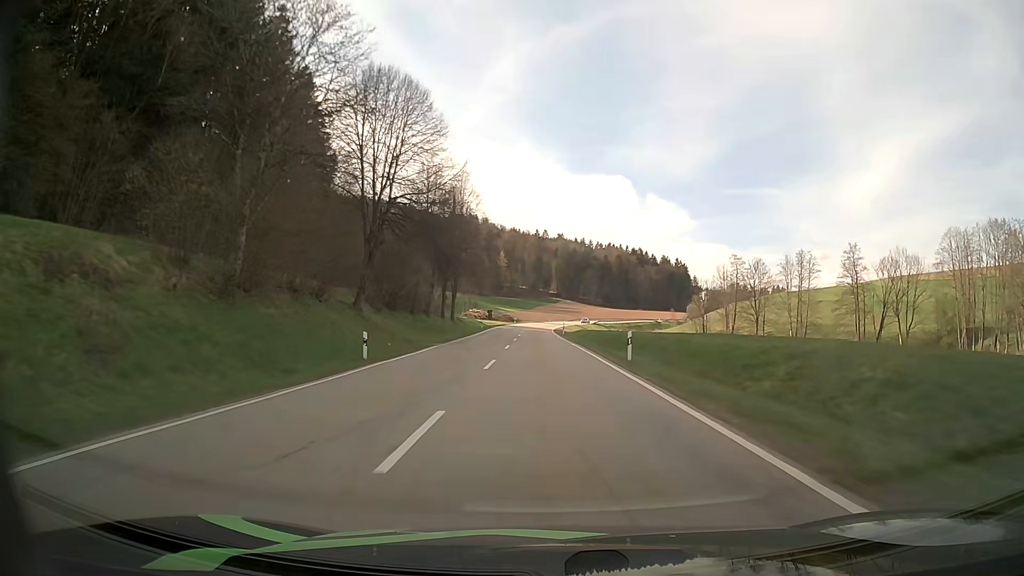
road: secondary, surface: asphalt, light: Day
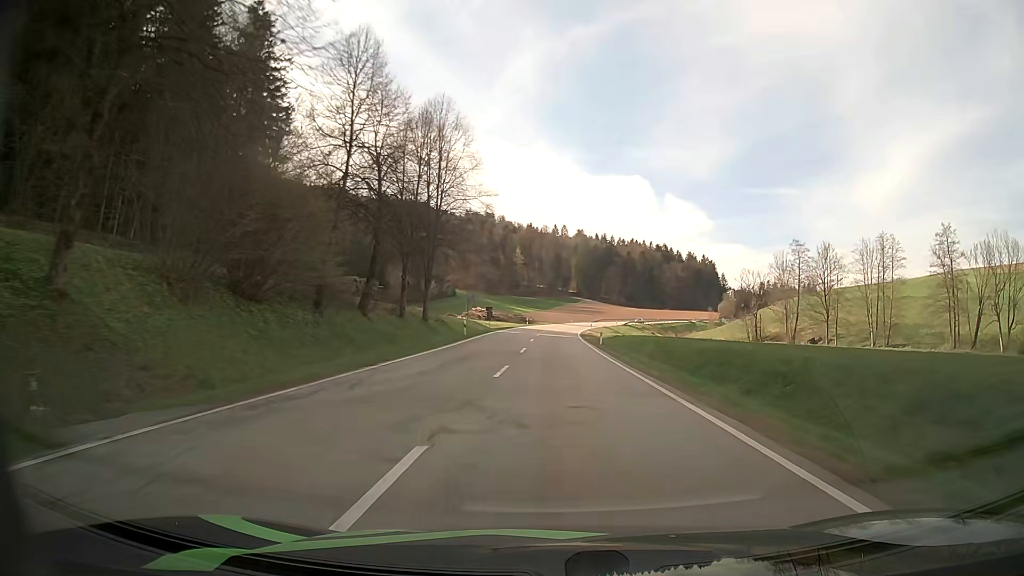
(-0.6, +28.7) m; -2°
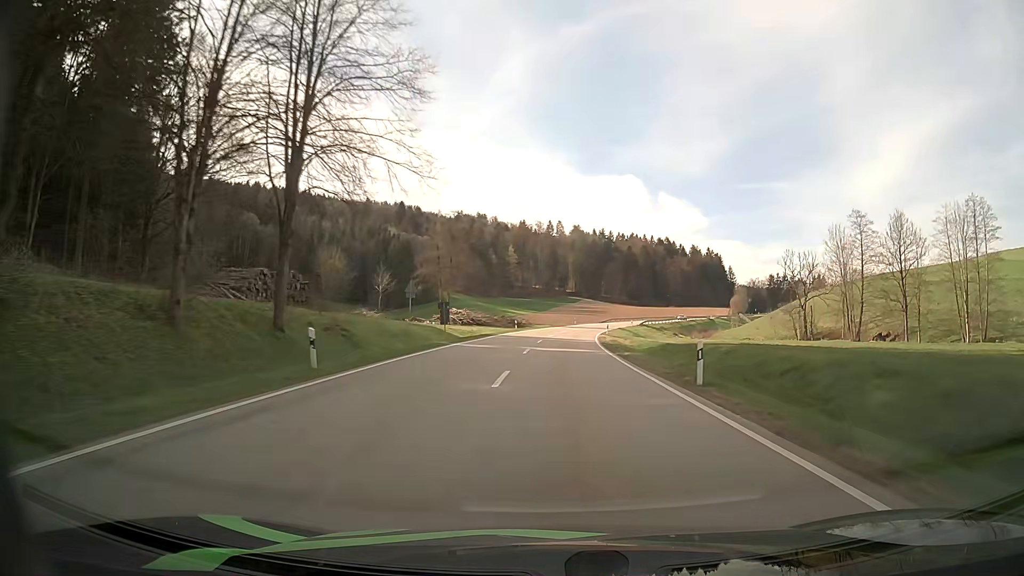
(0.0, +28.4) m; 0°
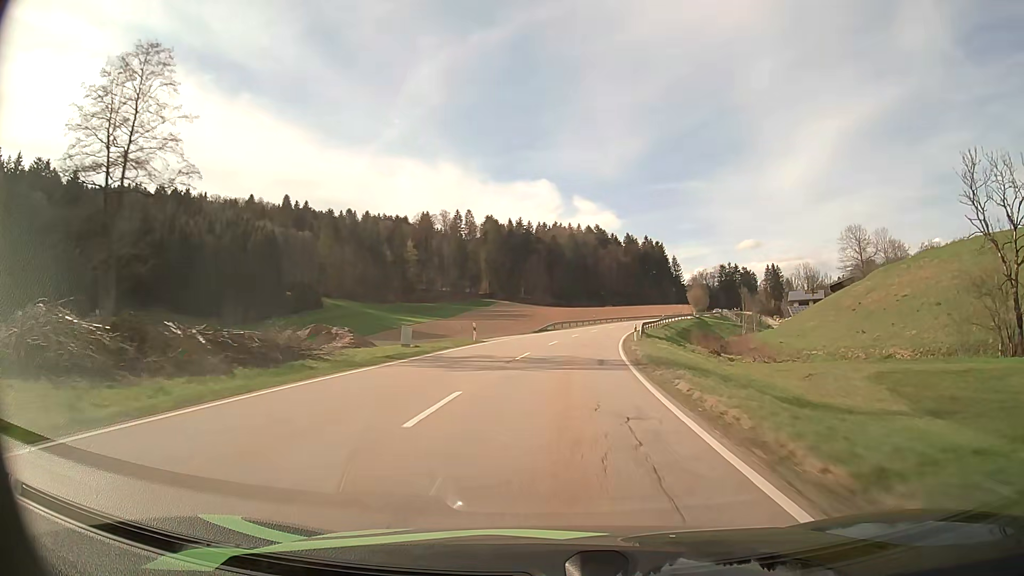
(+3.6, +69.5) m; +7°
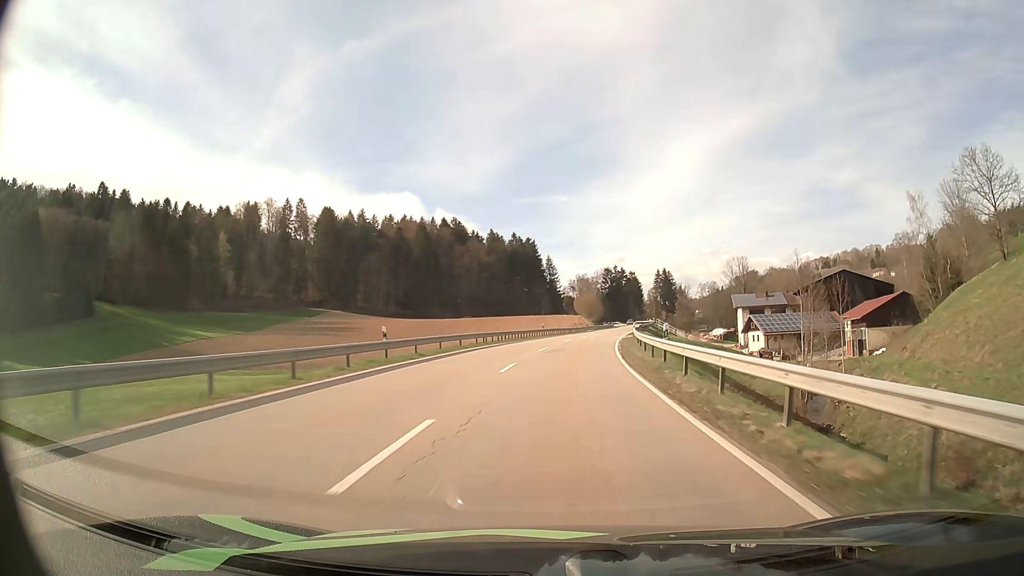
(+7.2, +67.8) m; +12°
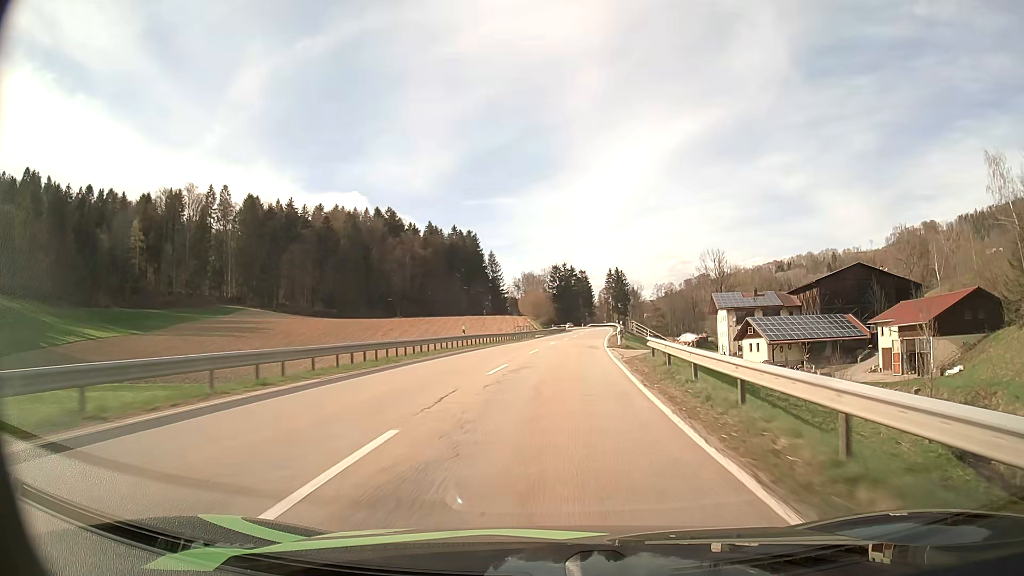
(+1.1, +27.3) m; +5°
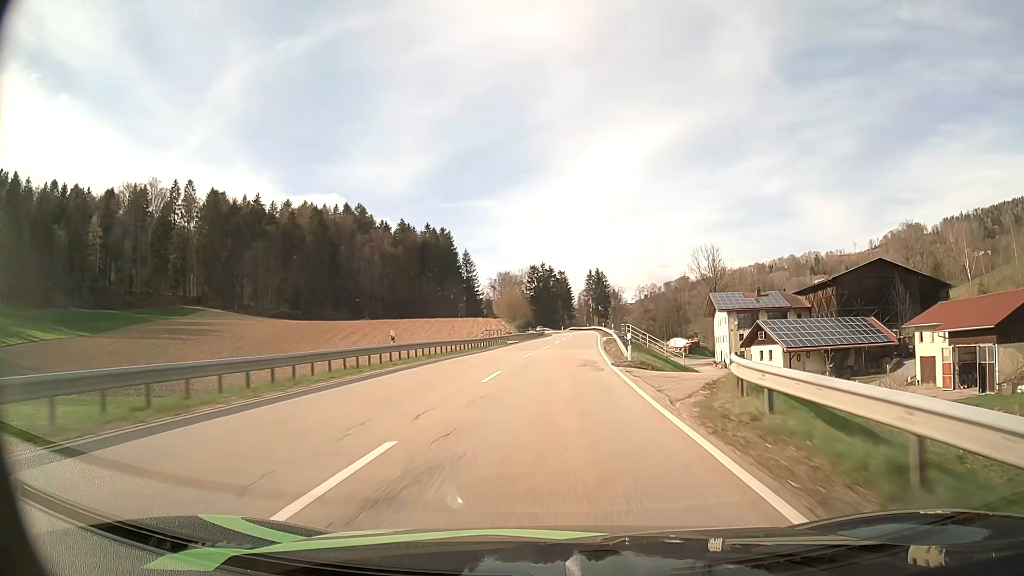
(+0.2, +13.6) m; +2°
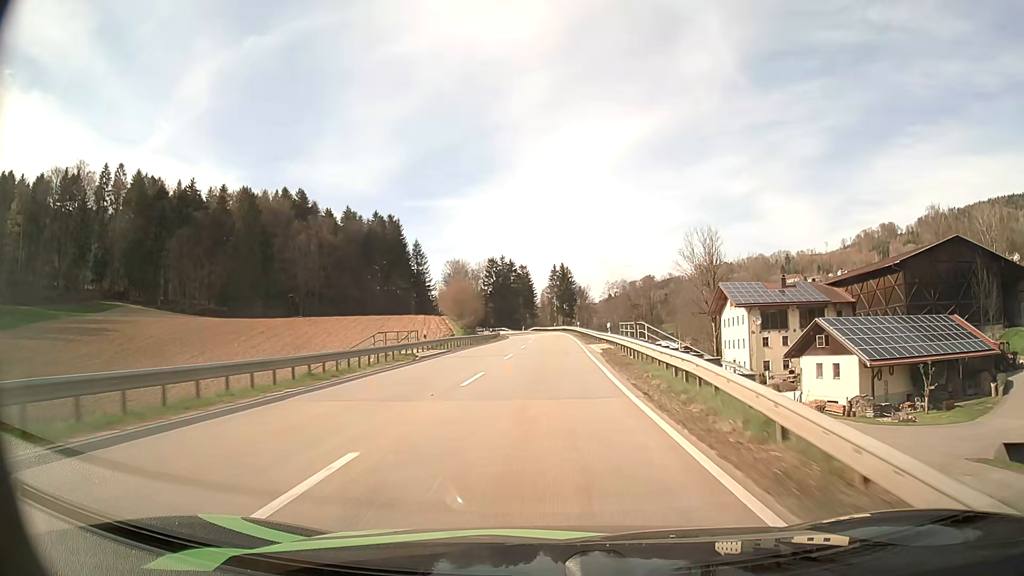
(+0.9, +26.9) m; +3°
(0, +10) (0, +20) (0, +30) (0, +40) (0, +50) (+1, +60) (+1, +70) (0, +80) (0, +90) (-1, +100) m
